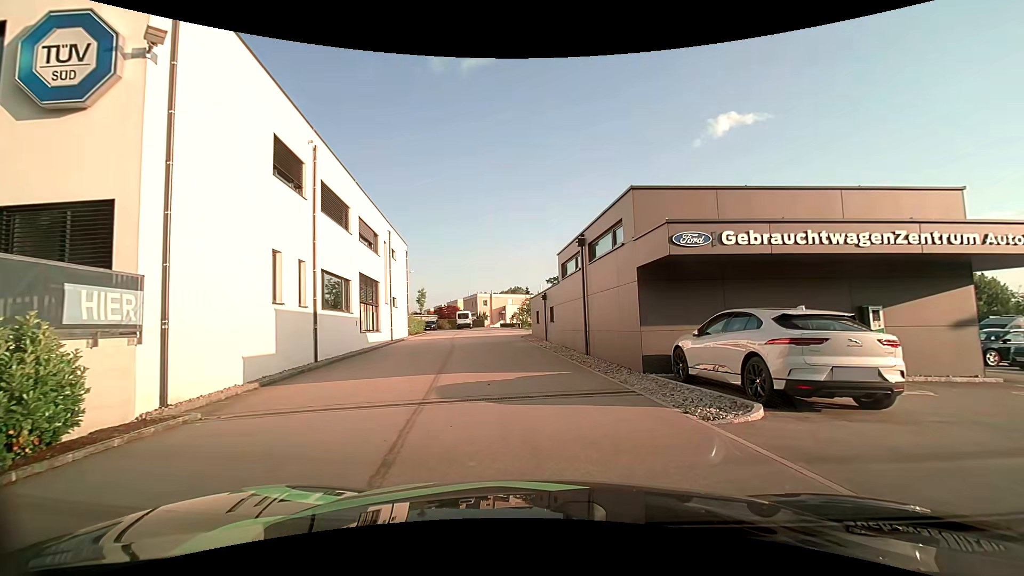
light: Day
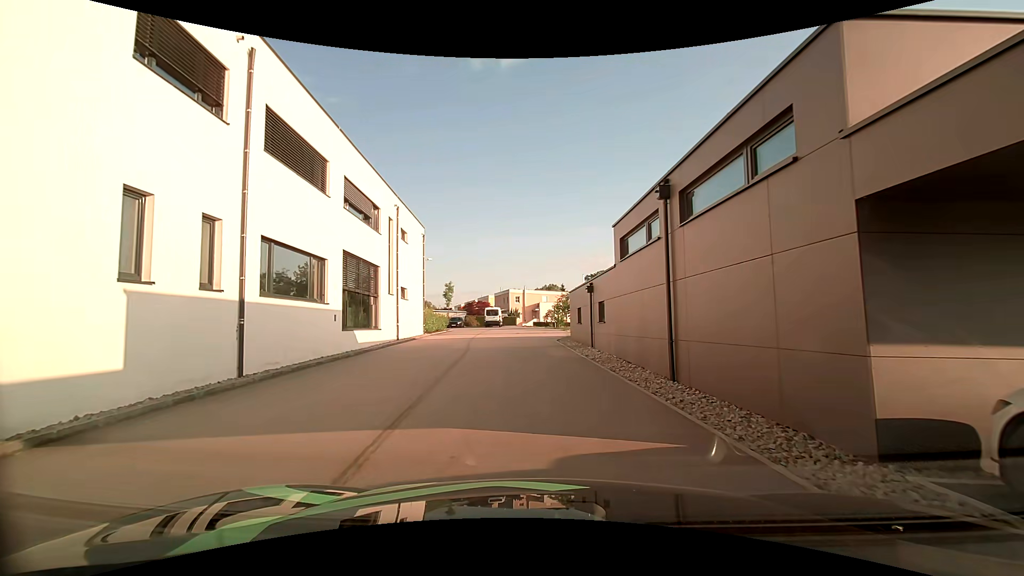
(-0.2, +6.9) m; -4°
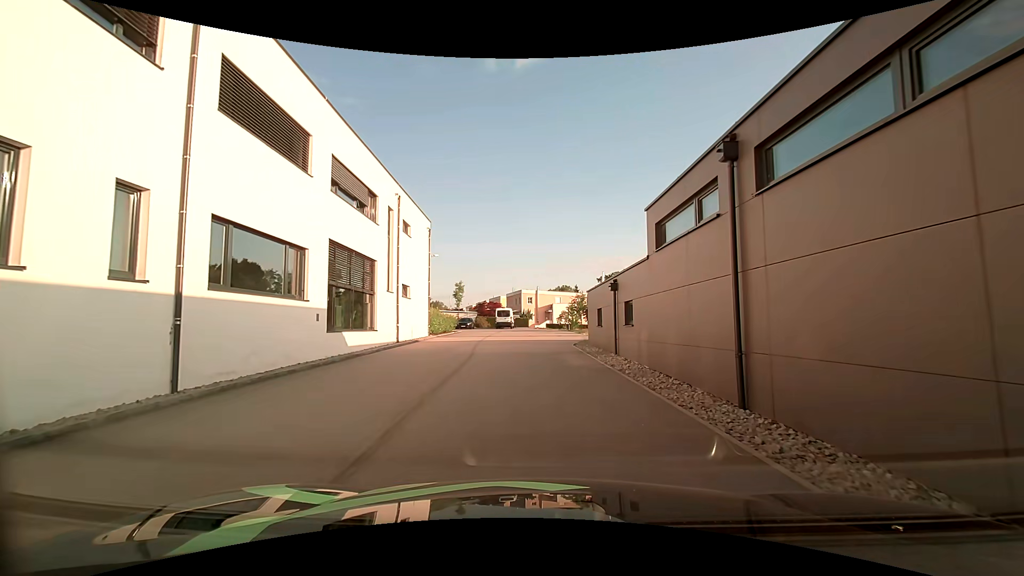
(0.0, +2.7) m; -1°
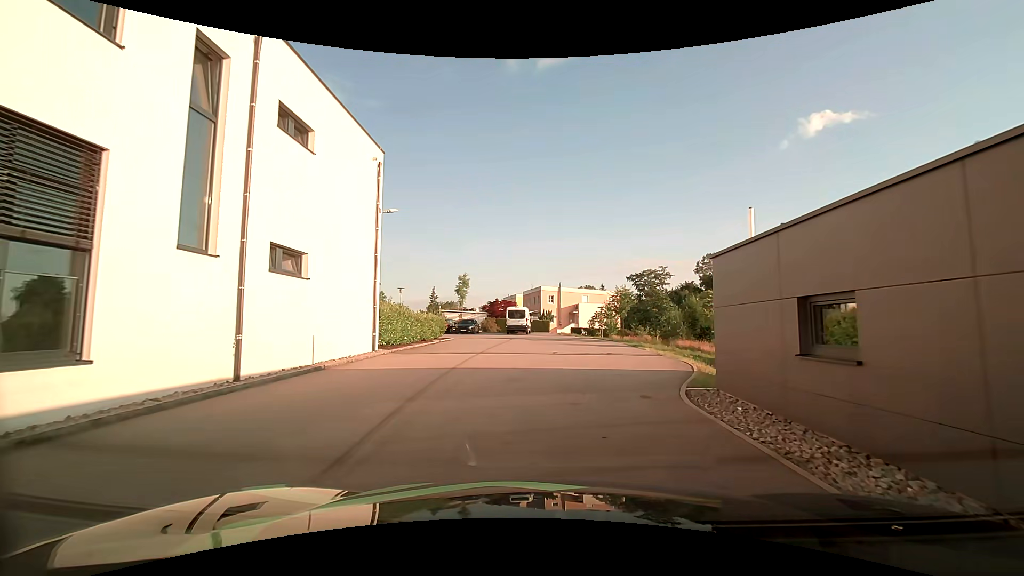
(-0.4, +15.2) m; -1°
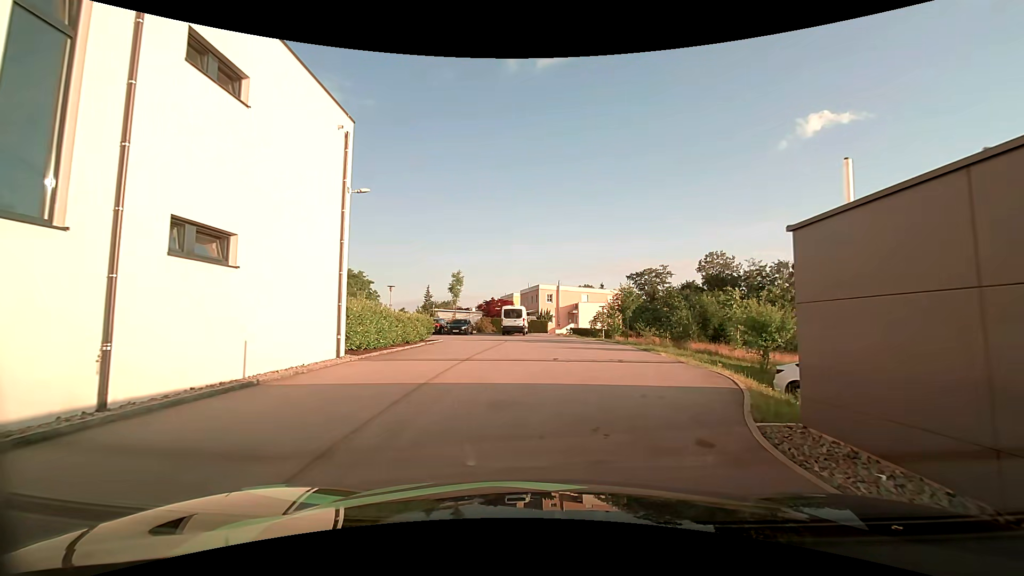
(0.0, +3.1) m; 0°
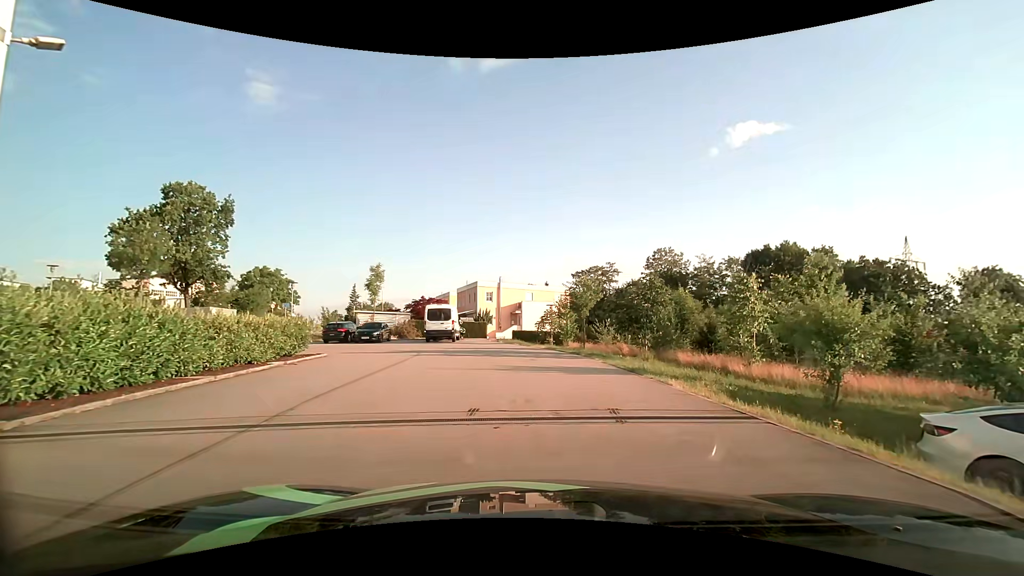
(+0.3, +9.0) m; +5°
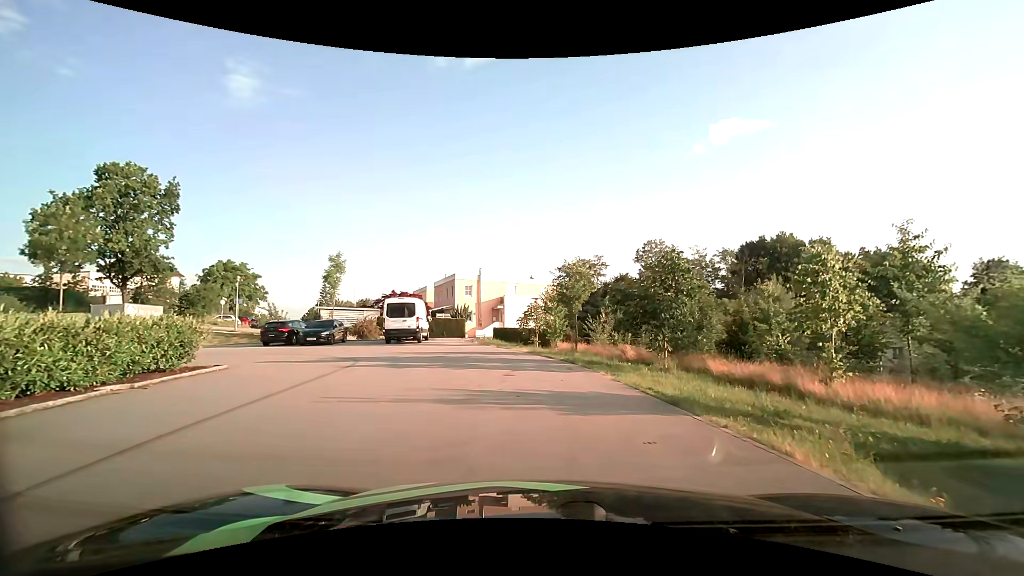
(+0.2, +5.6) m; +2°
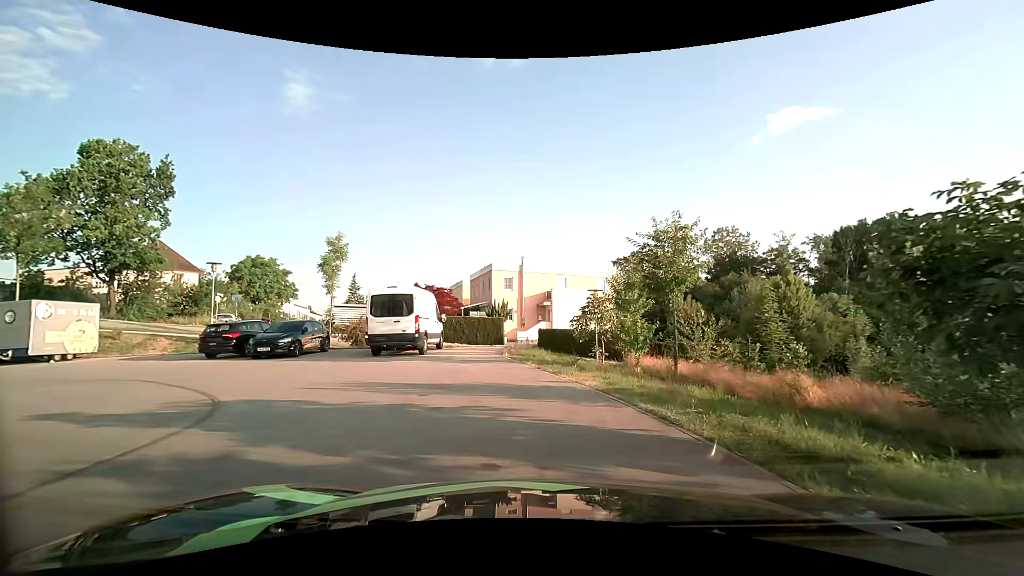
(-0.3, +9.9) m; -4°
